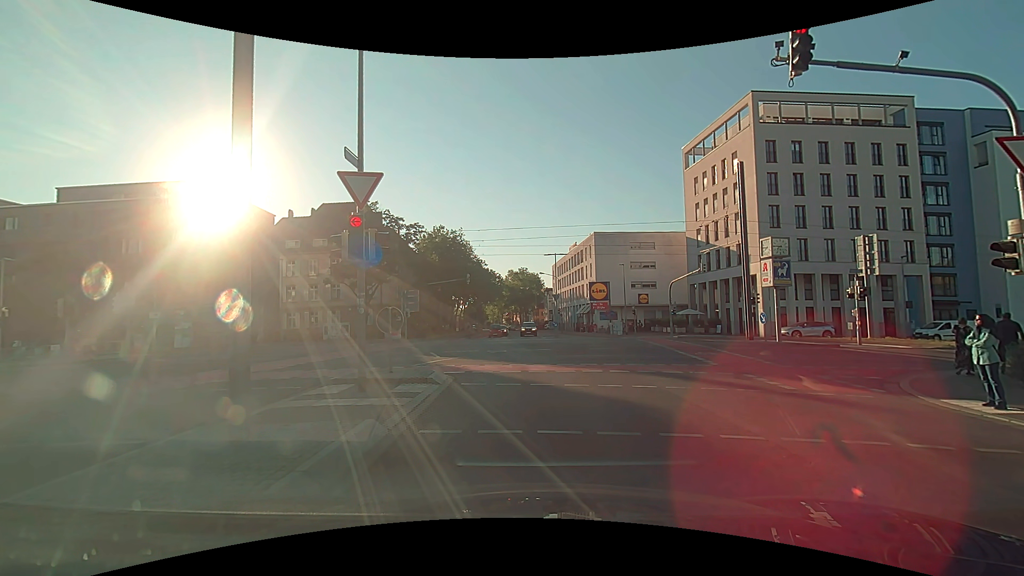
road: tertiary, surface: asphalt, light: Day
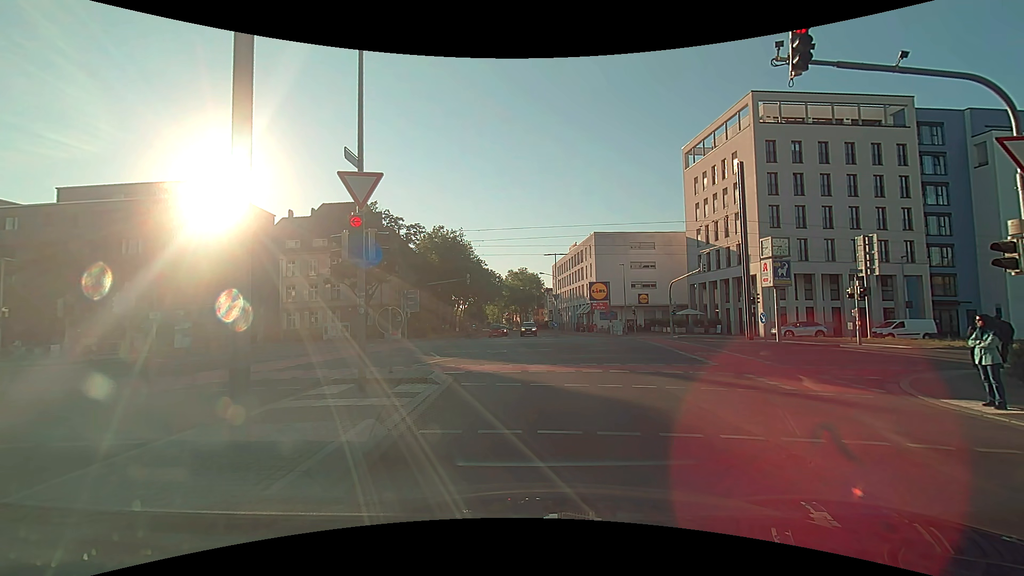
(0.0, 0.0) m; 0°
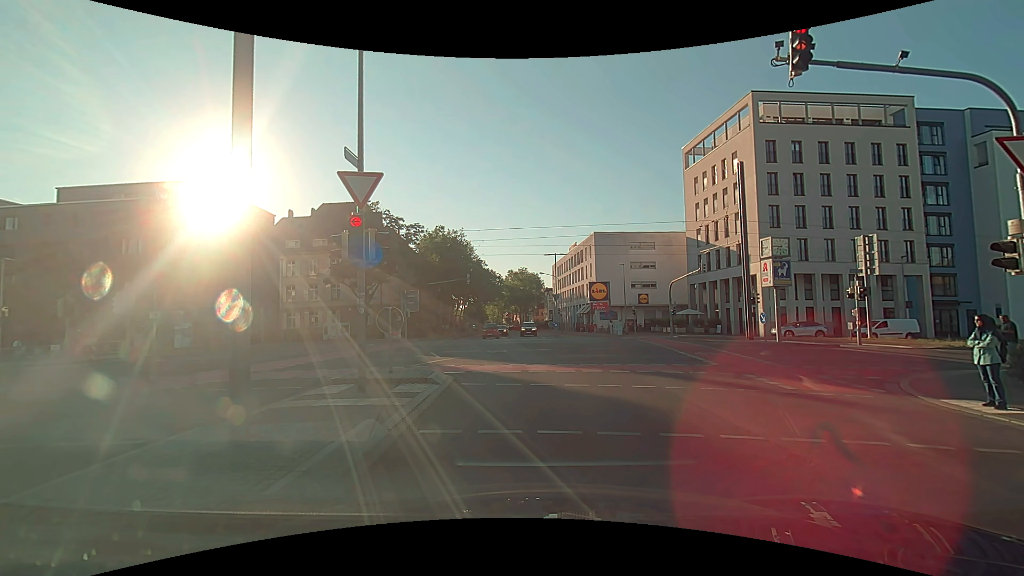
(0.0, 0.0) m; 0°
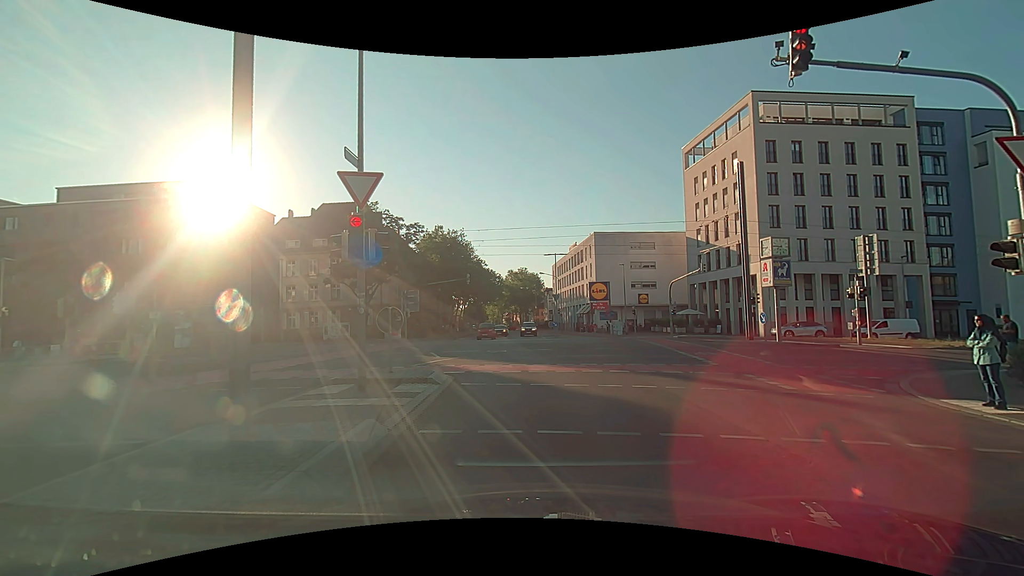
(0.0, 0.0) m; 0°
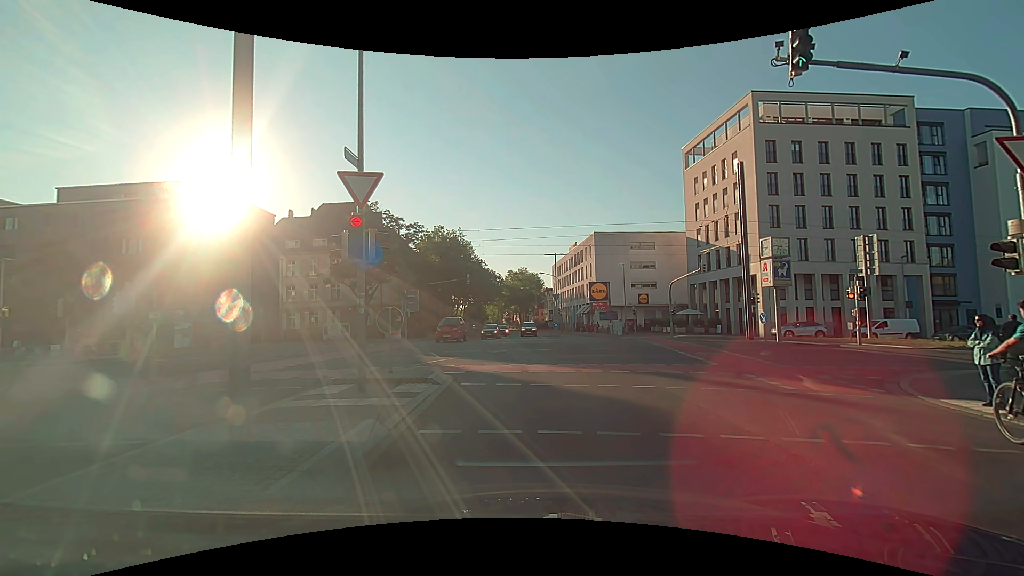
(0.0, 0.0) m; 0°
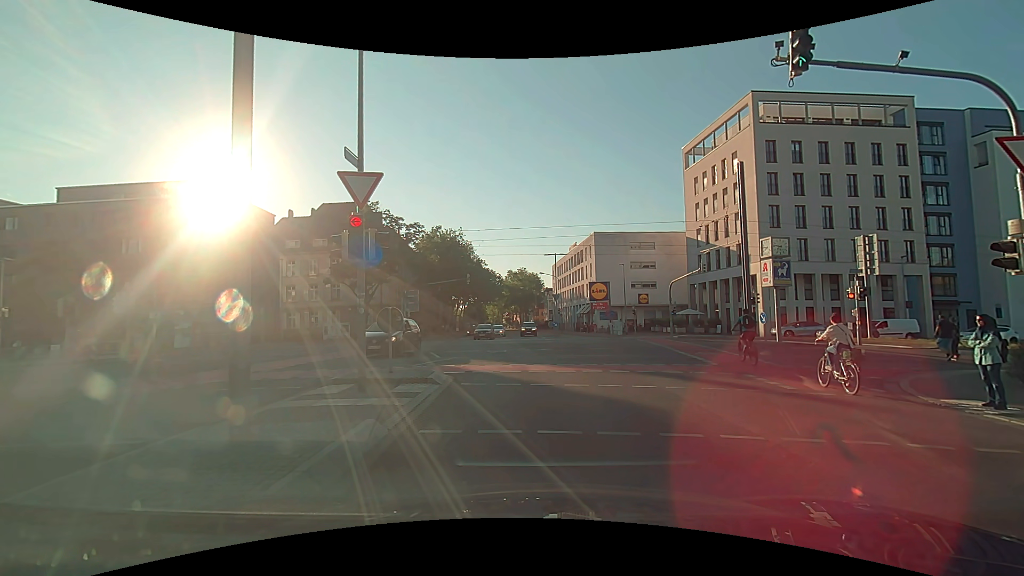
(0.0, 0.0) m; 0°
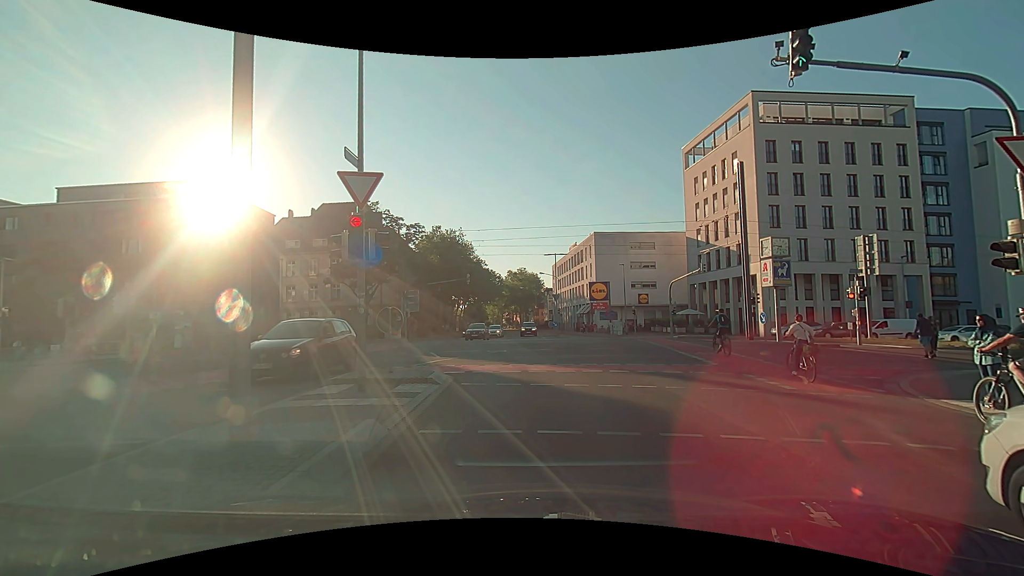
(0.0, 0.0) m; 0°
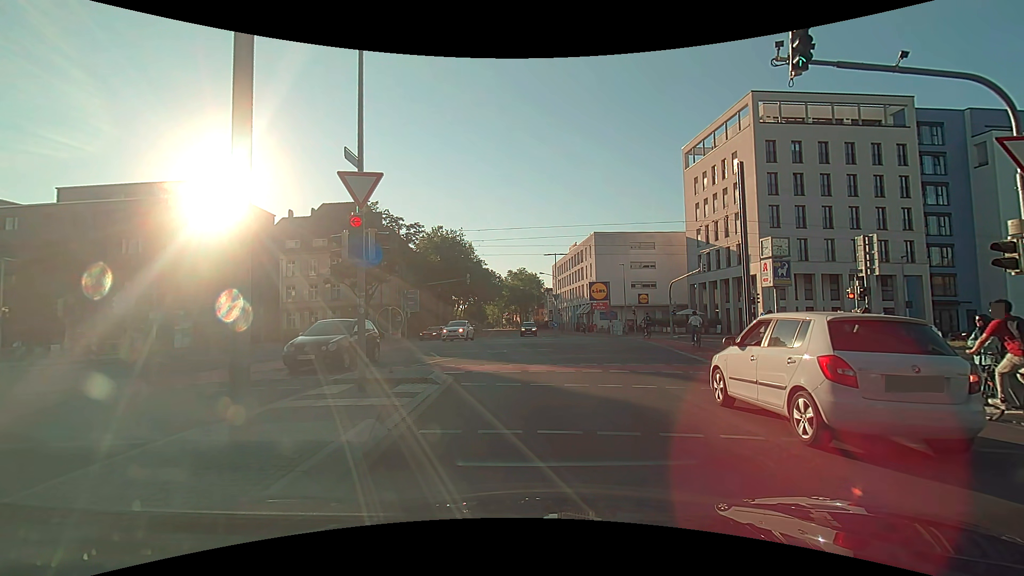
(0.0, 0.0) m; 0°
(0, +10) (-1, +20) (-4, +29) (-10, +38) (-19, +42) (-29, +42) (-39, +41) (-49, +41) (-59, +40) (-69, +39) m
